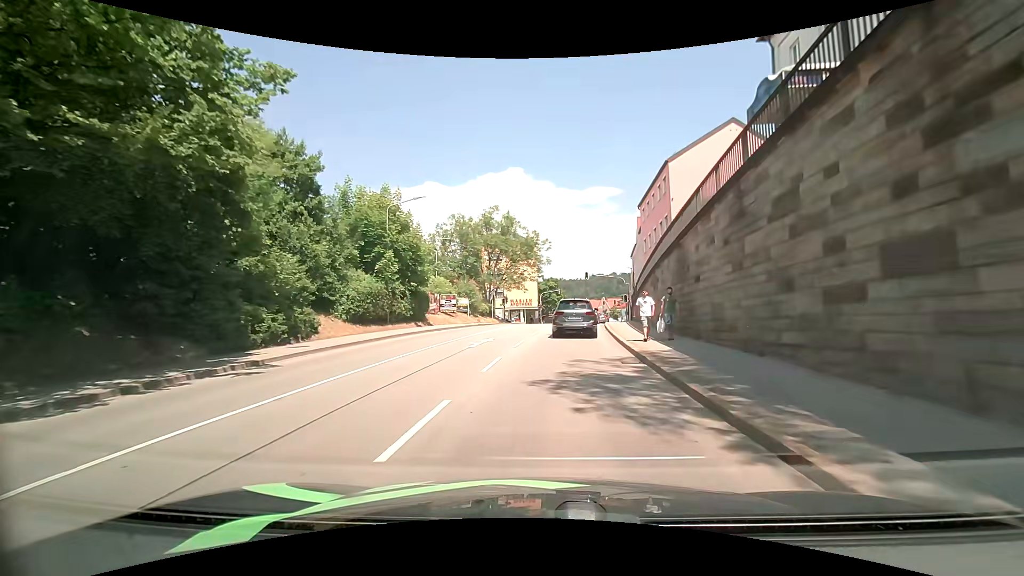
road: tertiary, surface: asphalt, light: Day
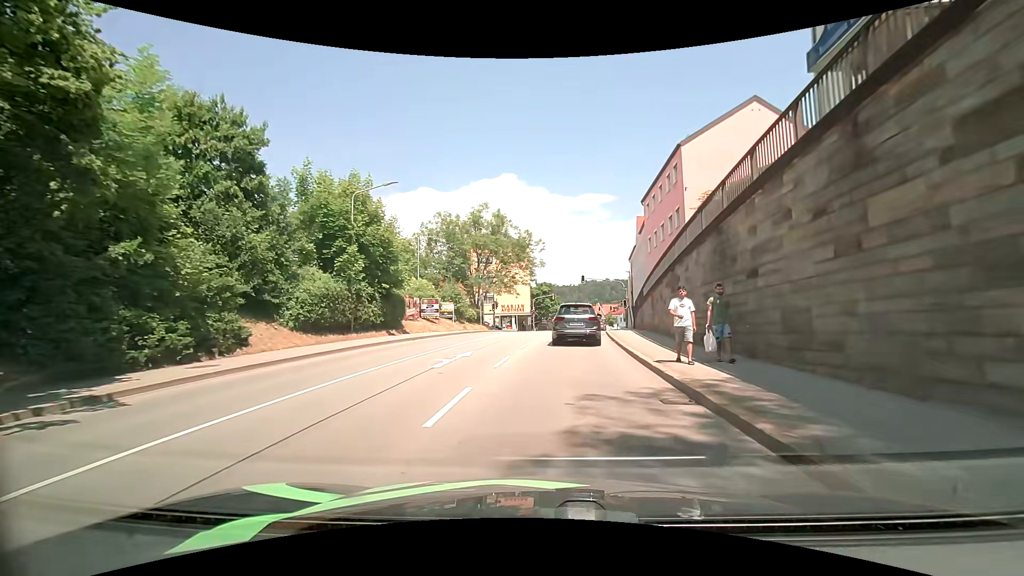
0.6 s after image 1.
(+0.1, +4.5) m; +2°
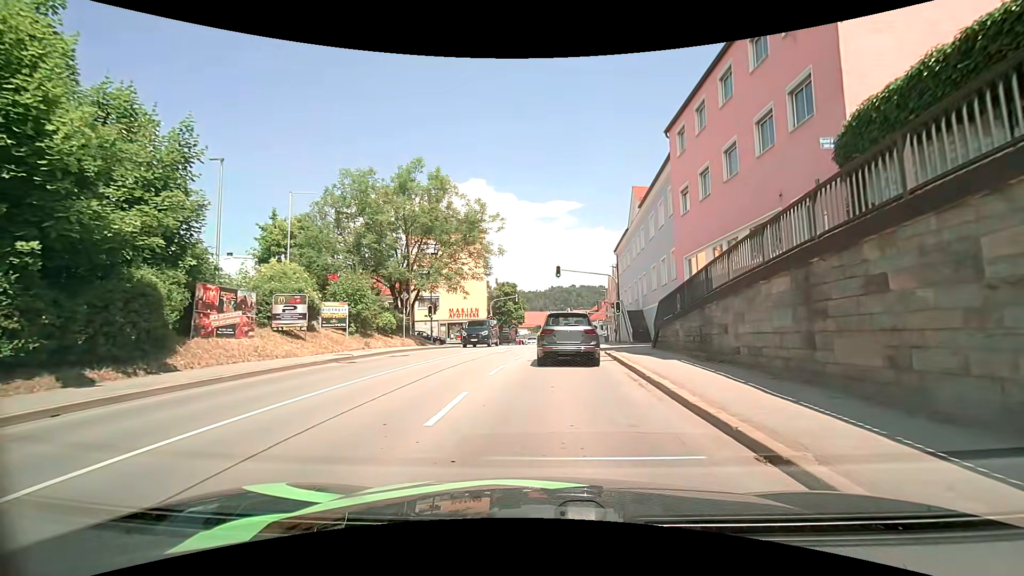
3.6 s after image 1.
(+0.3, +17.3) m; +4°
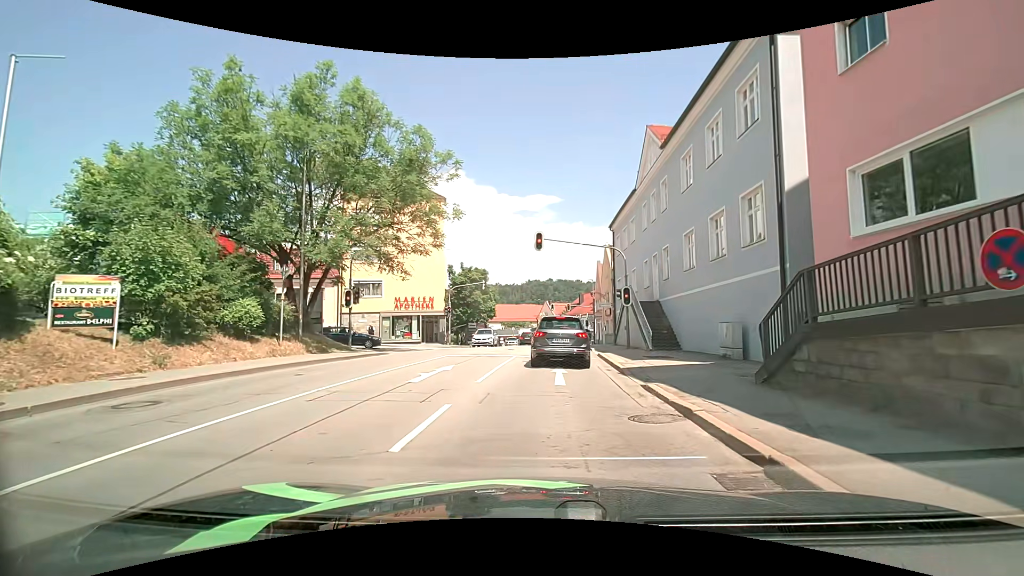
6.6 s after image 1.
(0.0, +13.2) m; +1°
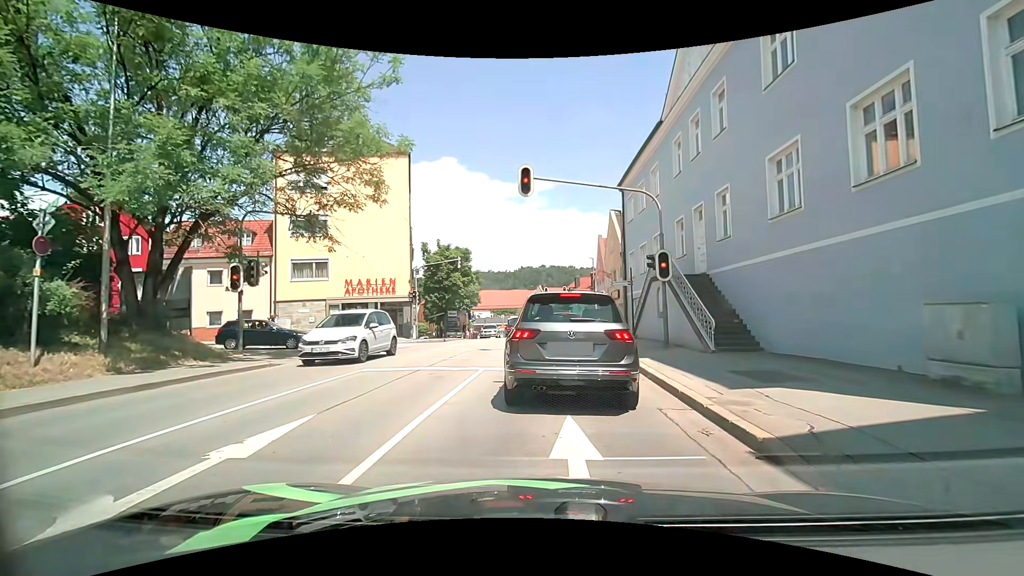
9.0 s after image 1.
(+0.1, +9.1) m; +1°
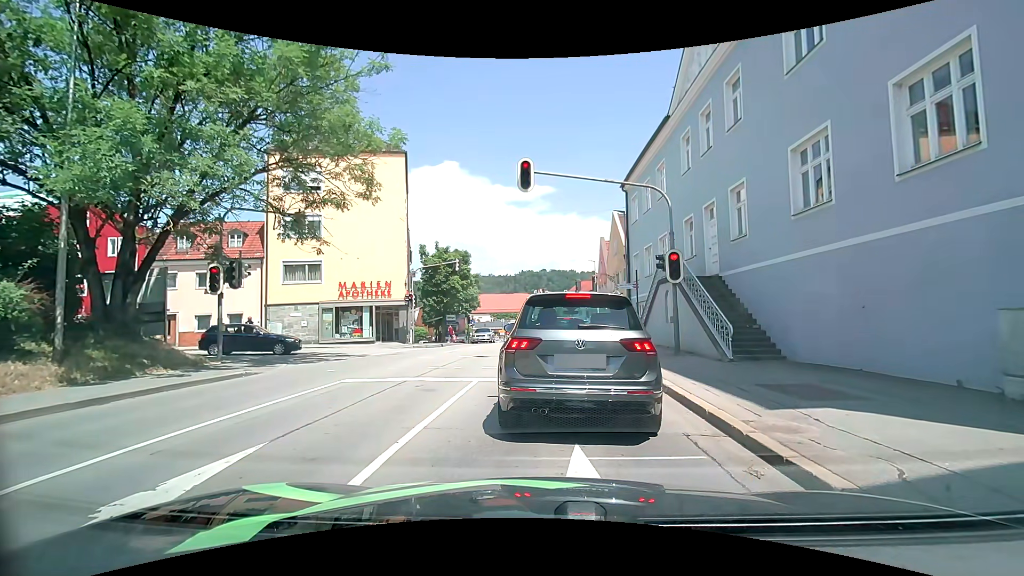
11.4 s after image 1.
(0.0, +1.2) m; 0°
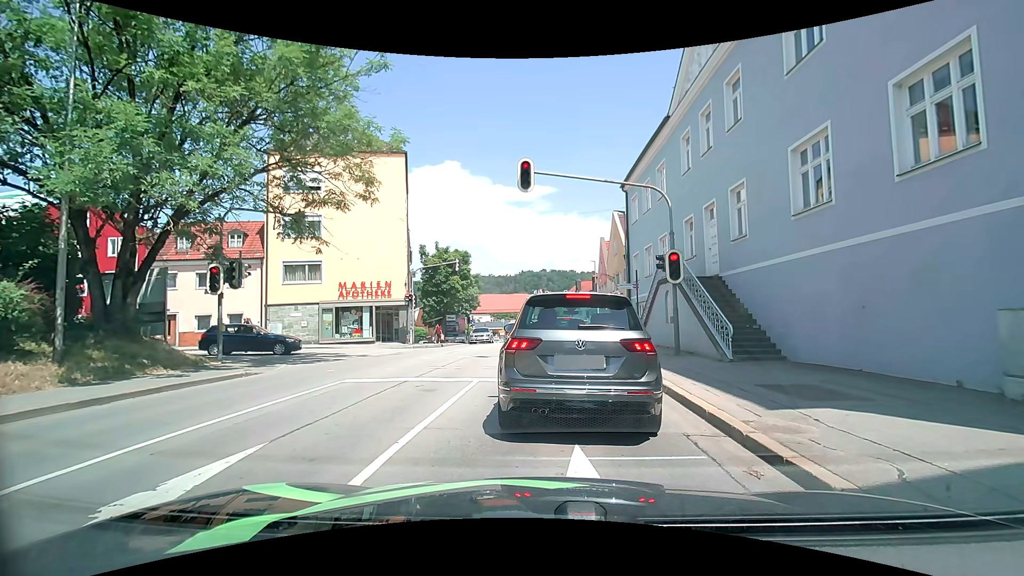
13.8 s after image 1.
(0.0, +0.1) m; 0°
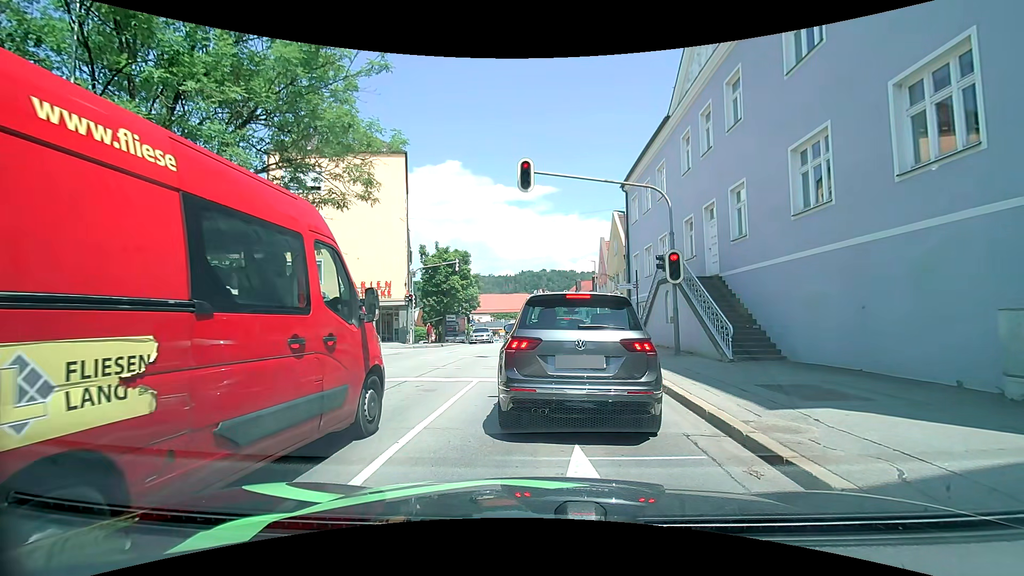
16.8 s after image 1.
(0.0, 0.0) m; 0°
